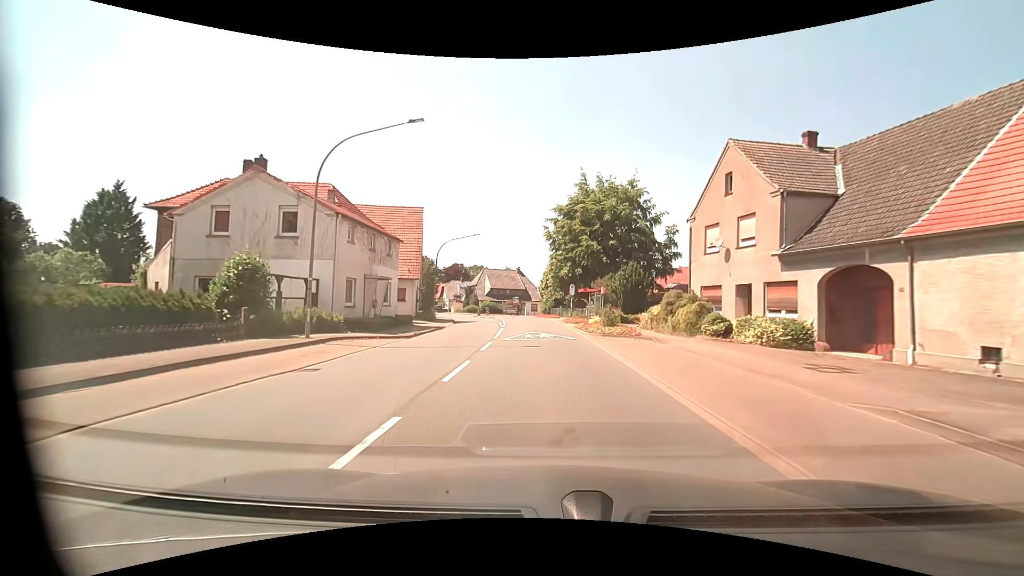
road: primary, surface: asphalt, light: Day
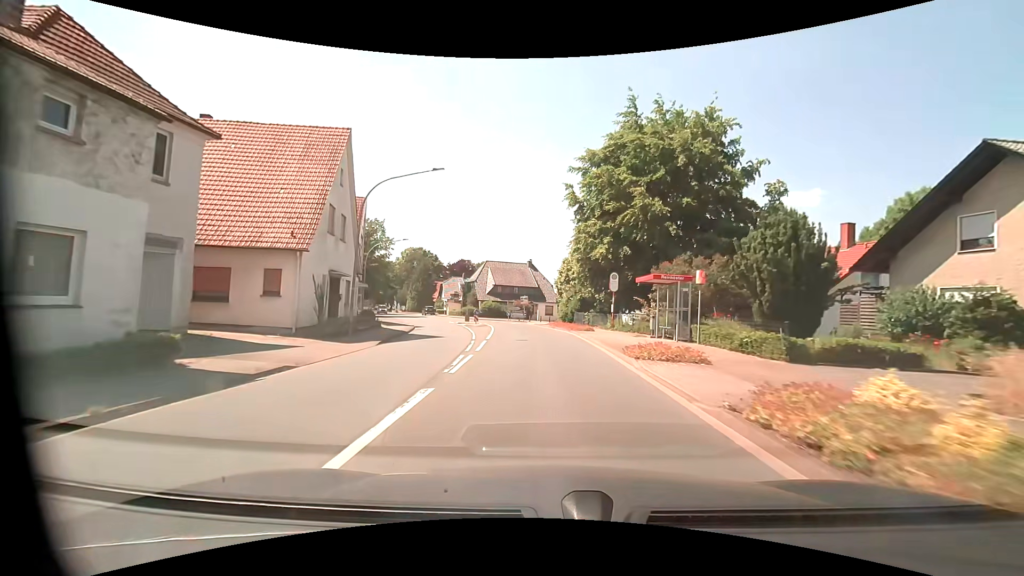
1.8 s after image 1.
(-0.2, +21.9) m; -2°
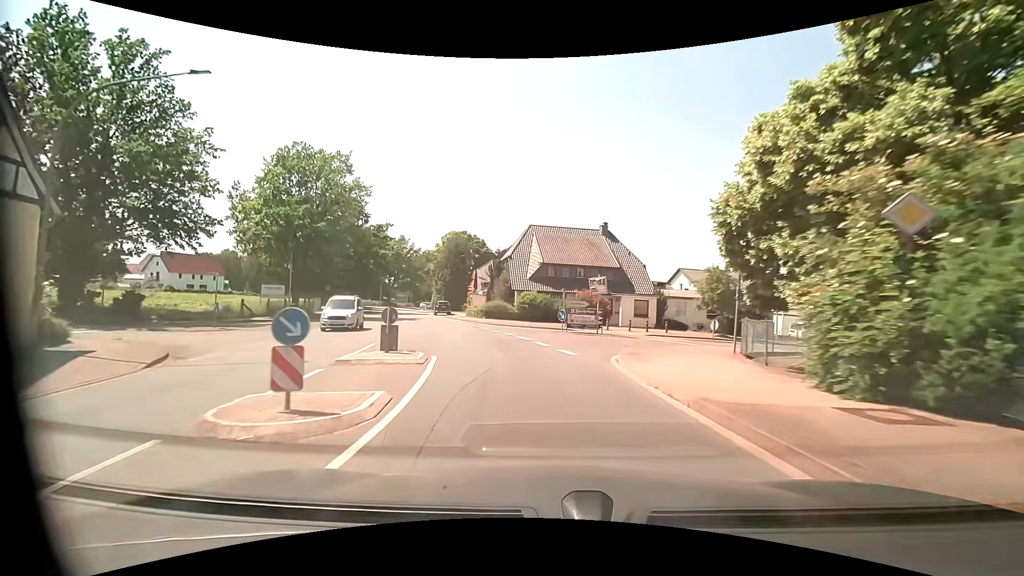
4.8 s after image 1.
(-1.4, +34.3) m; -8°
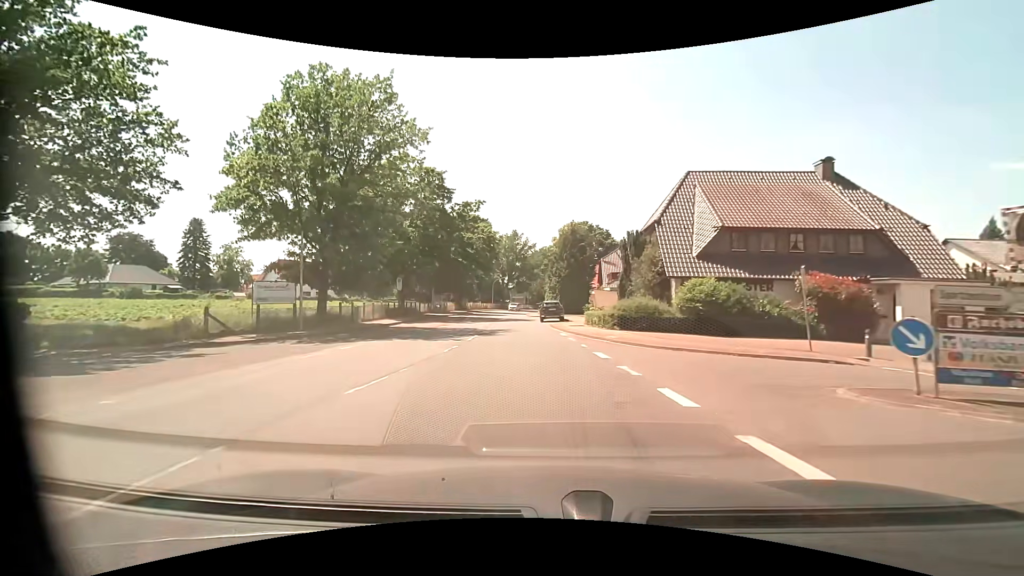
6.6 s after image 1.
(-1.9, +18.5) m; -13°
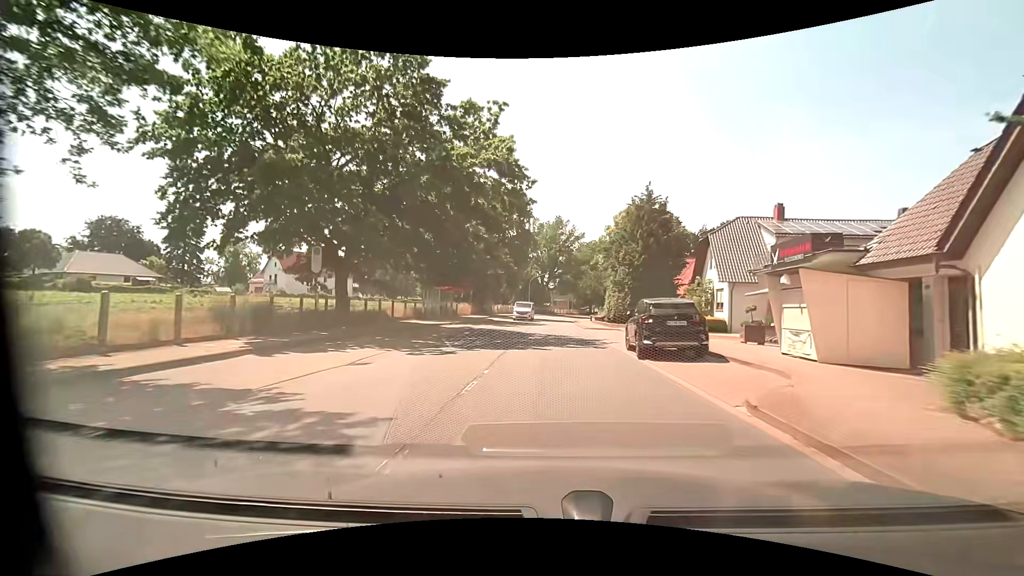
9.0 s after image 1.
(-1.8, +24.7) m; -6°
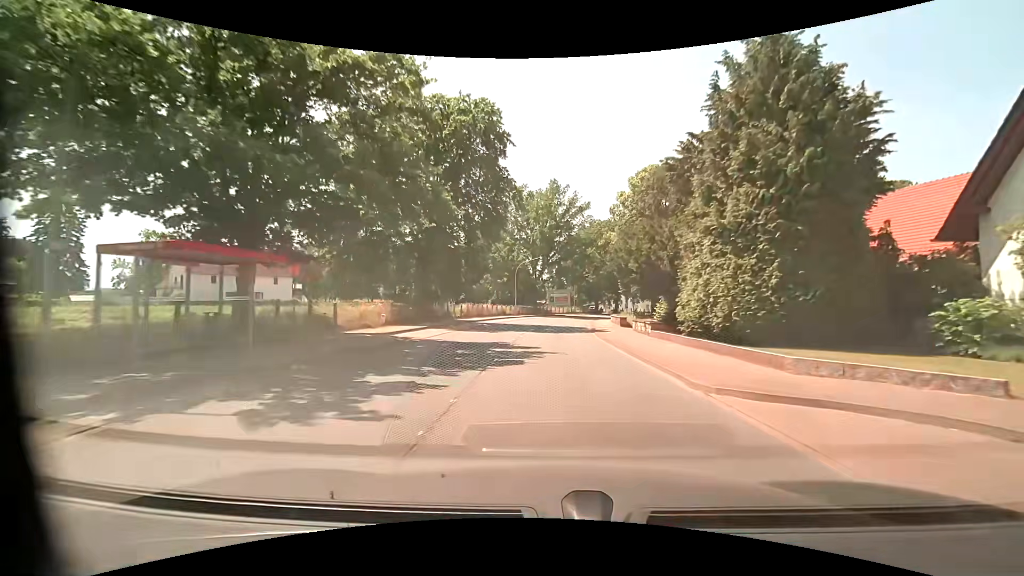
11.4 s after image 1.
(+0.6, +28.5) m; +2°
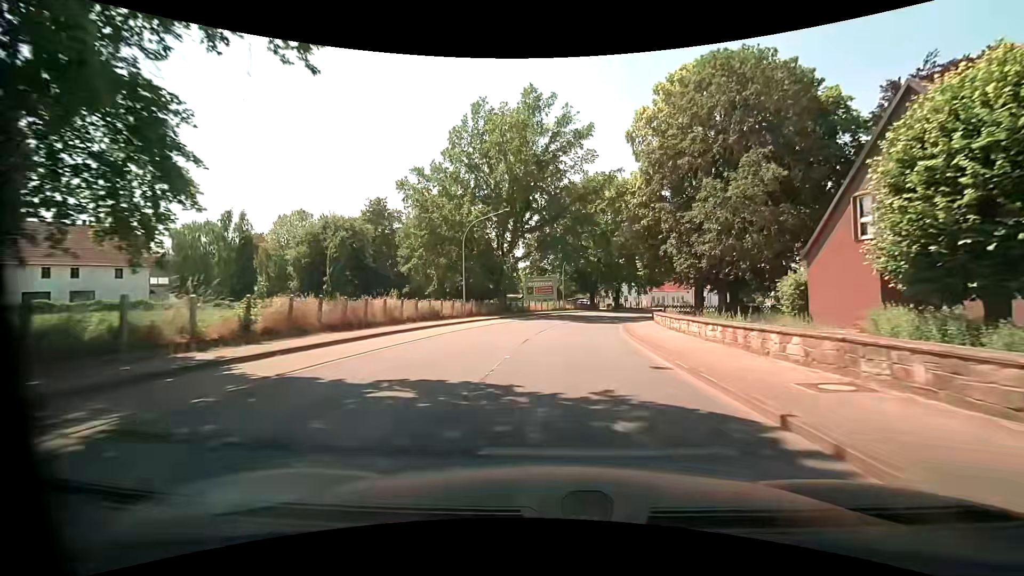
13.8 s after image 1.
(+0.2, +31.1) m; +2°
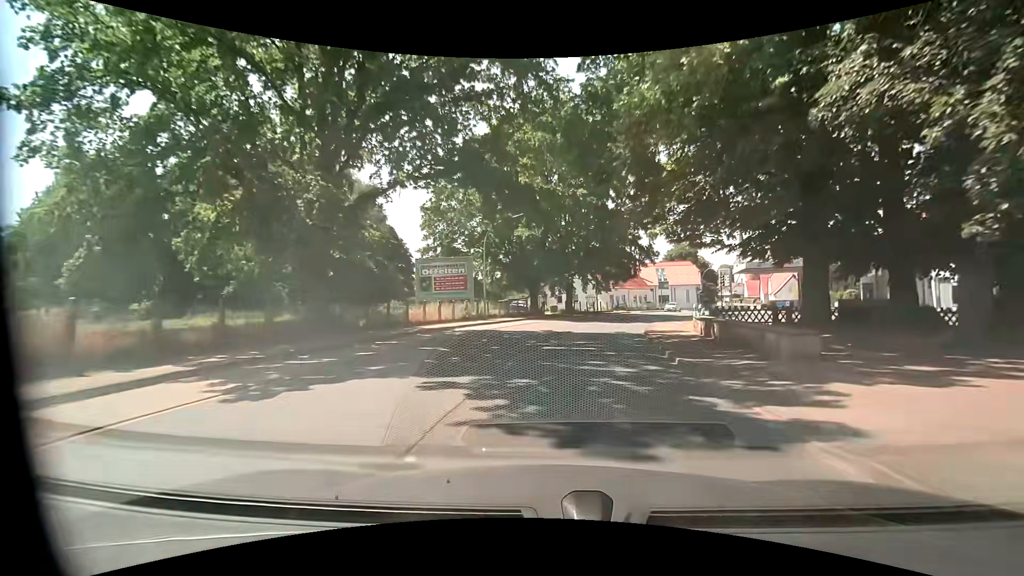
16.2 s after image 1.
(+1.6, +29.3) m; +7°
(0, +10) (+1, +20) (+3, +30) (+5, +39) (+9, +49) (+13, +58) (+18, +67) (+23, +75) (+28, +84) (+32, +93) m
